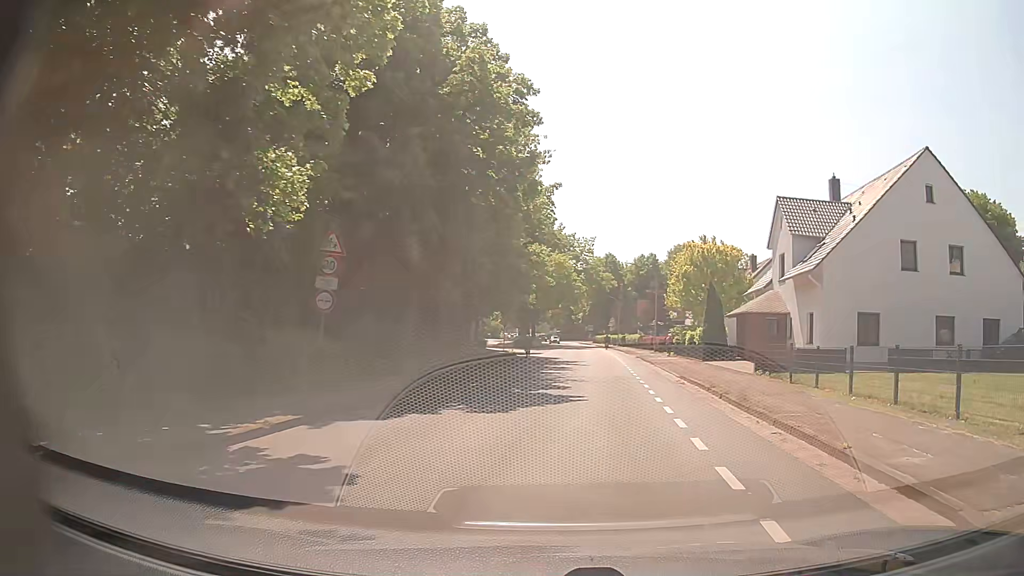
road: unclassified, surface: asphalt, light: Day
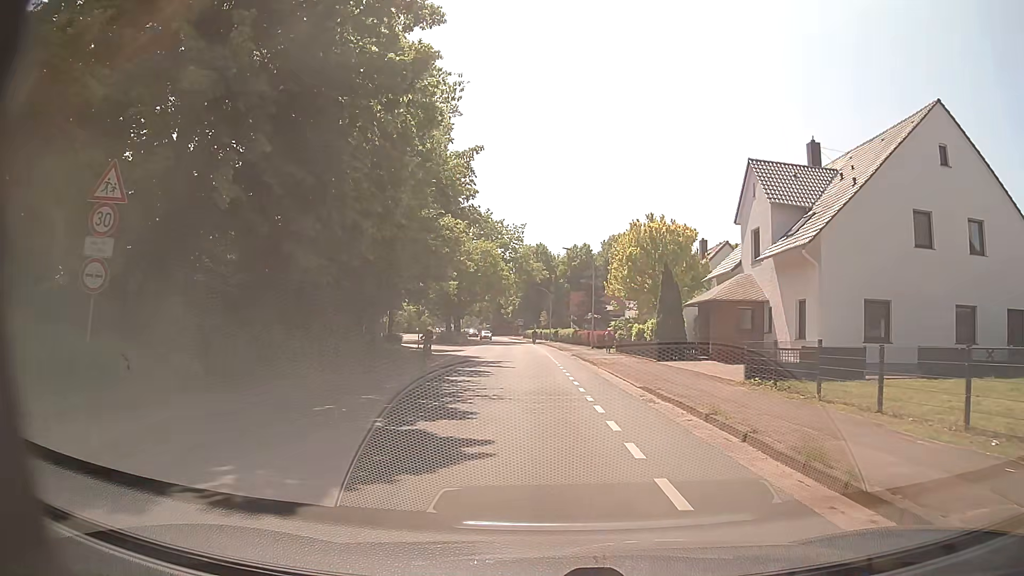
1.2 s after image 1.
(+0.6, +7.5) m; +7°
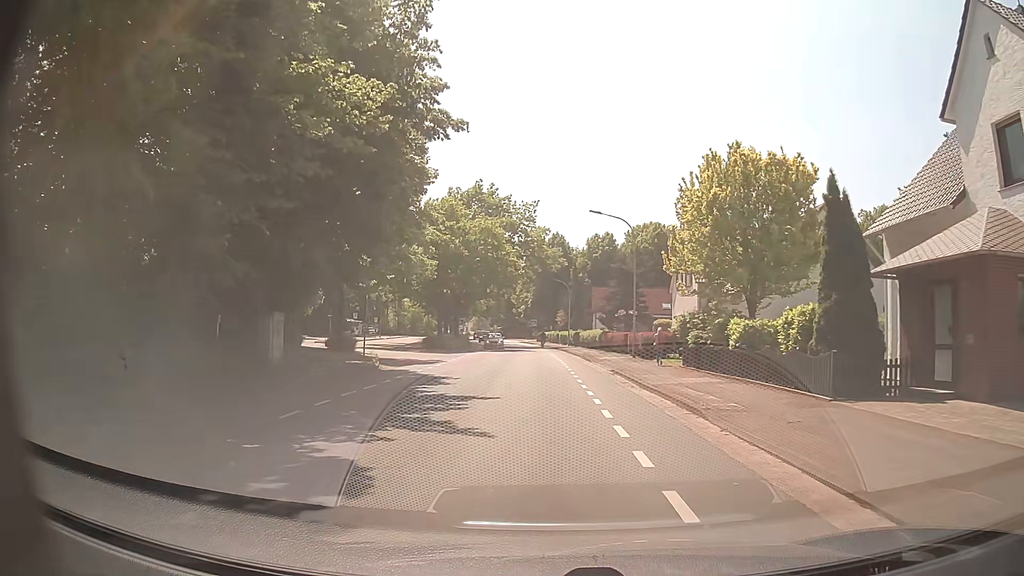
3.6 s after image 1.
(-0.2, +17.5) m; -1°
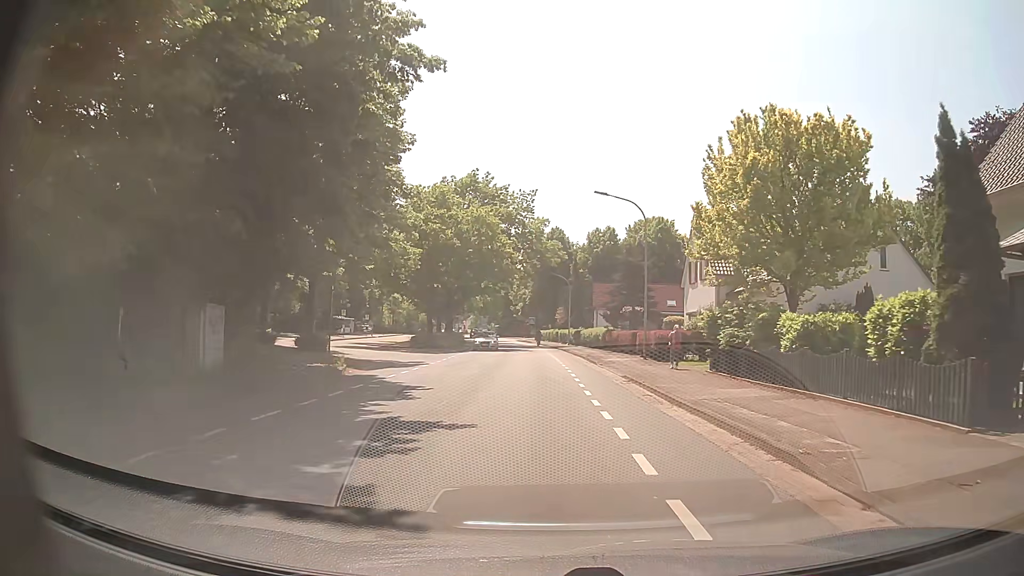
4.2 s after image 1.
(0.0, +4.7) m; +1°
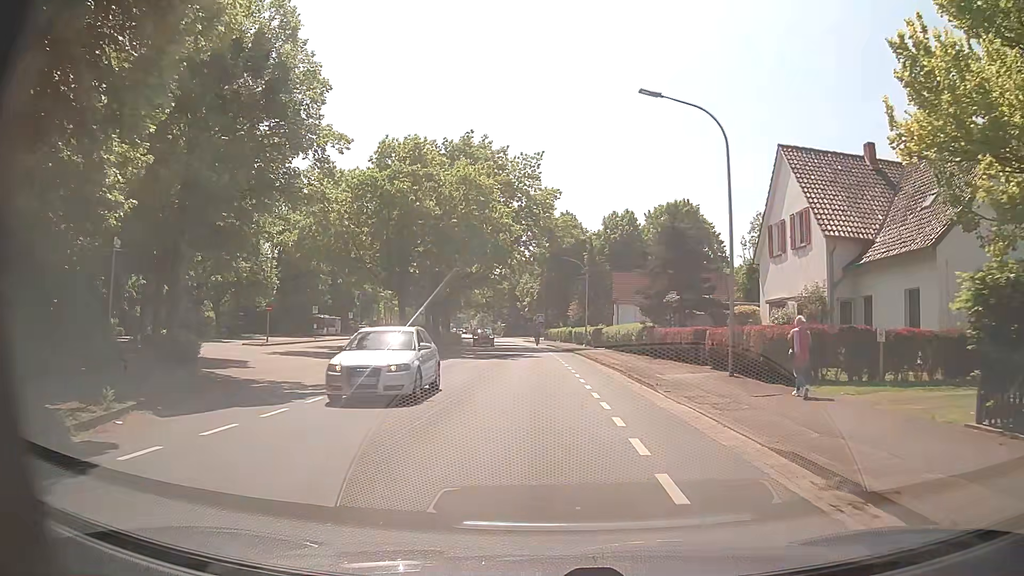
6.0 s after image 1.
(-0.3, +14.0) m; -2°
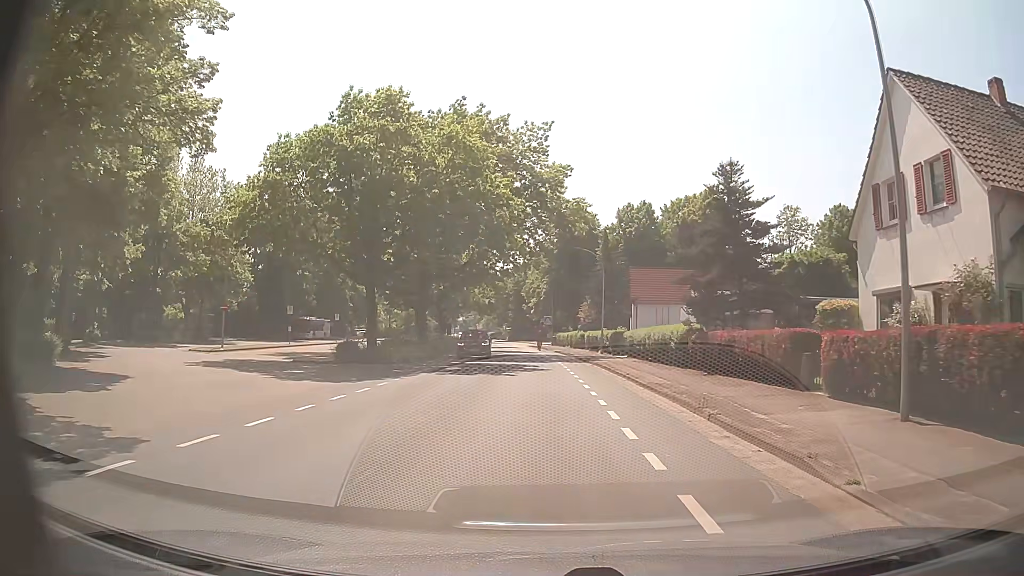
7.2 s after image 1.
(-0.1, +9.2) m; 0°
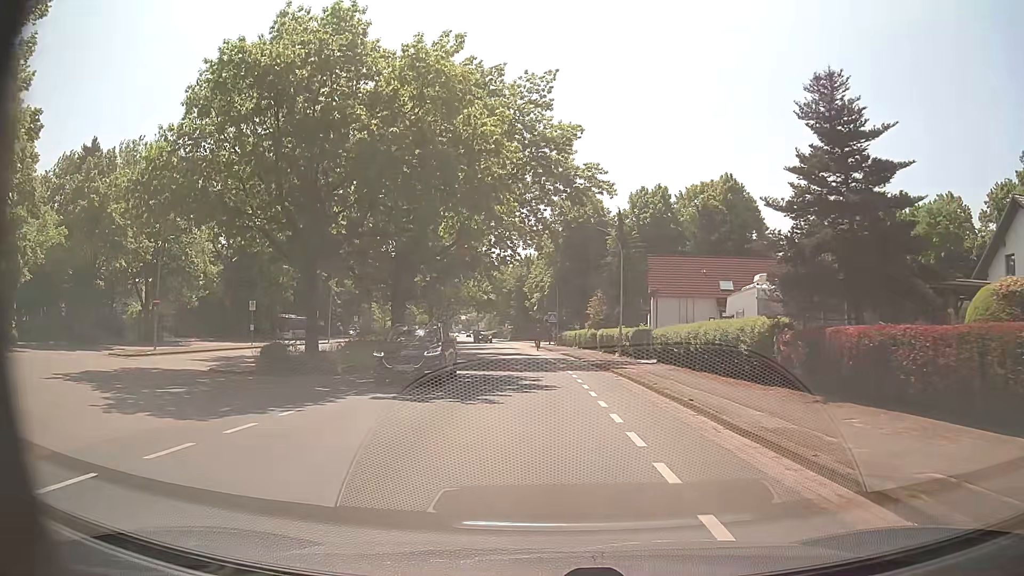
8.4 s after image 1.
(-0.1, +9.2) m; -1°
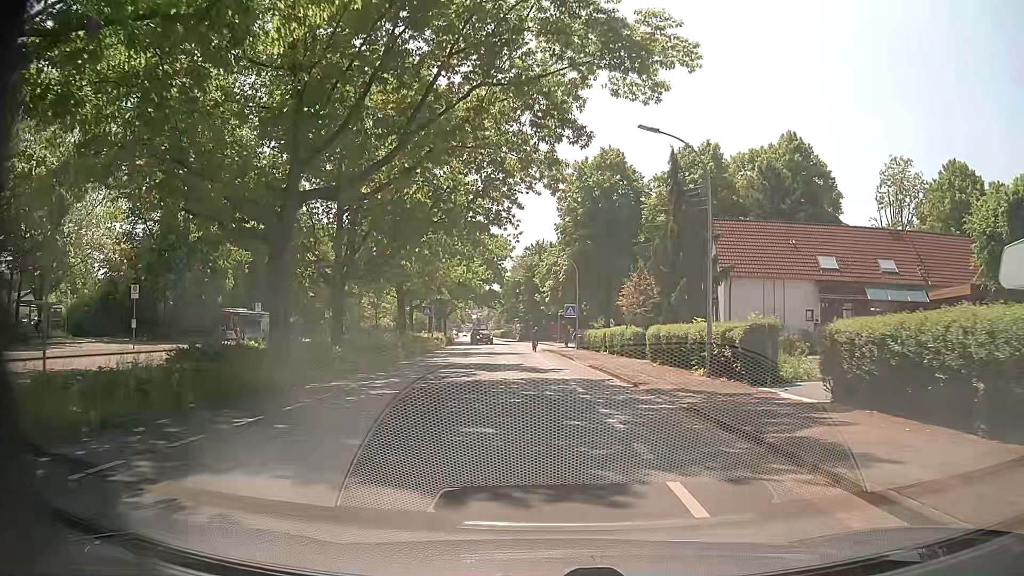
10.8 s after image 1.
(-0.1, +18.4) m; -1°
(0, +10) (0, +20) (-1, +30) (-1, +40) (-2, +50) (-3, +60) (-4, +70) (-5, +80) (-7, +90) (-8, +100) m
